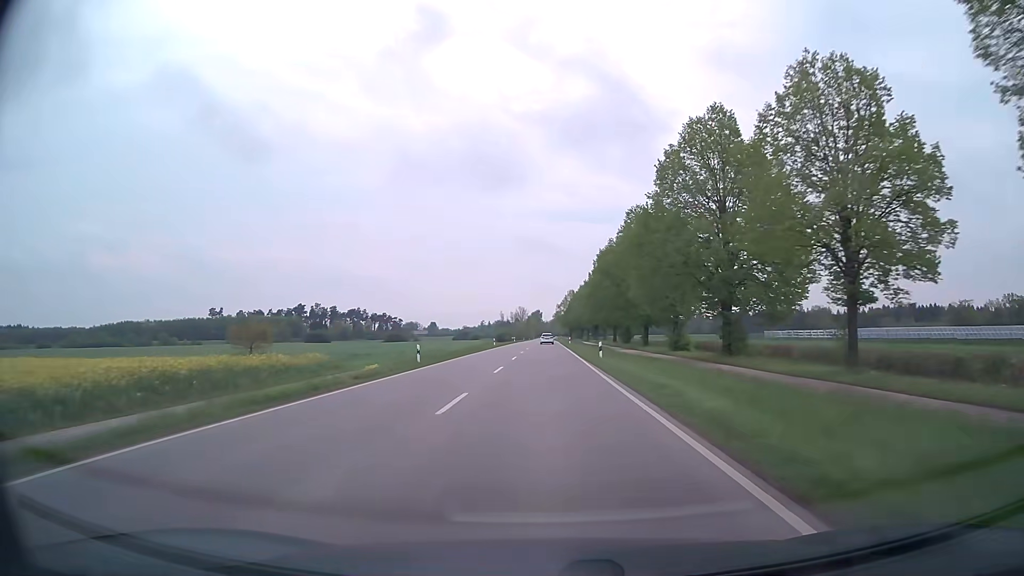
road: secondary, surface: asphalt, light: Day
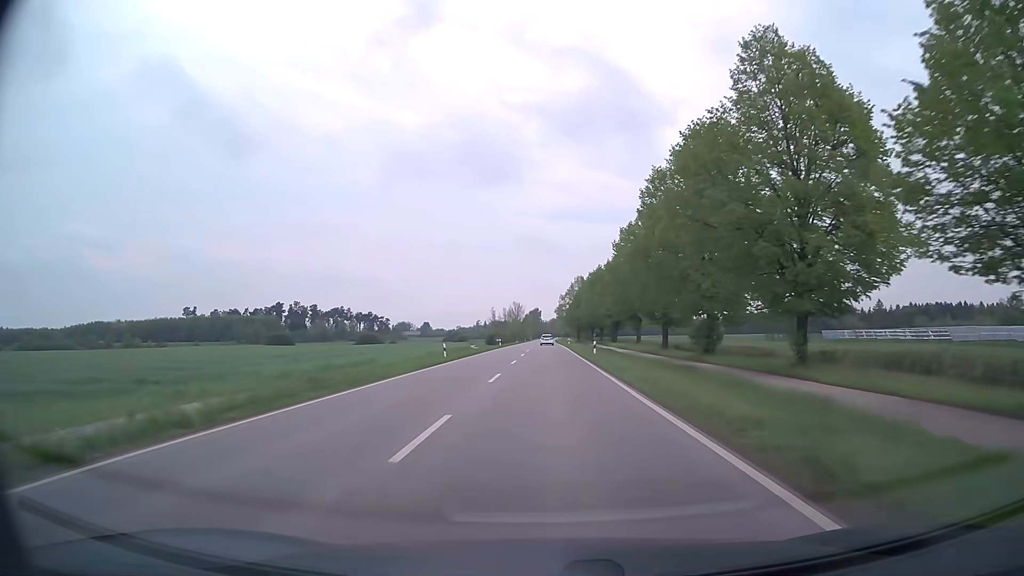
(+0.1, +40.3) m; 0°
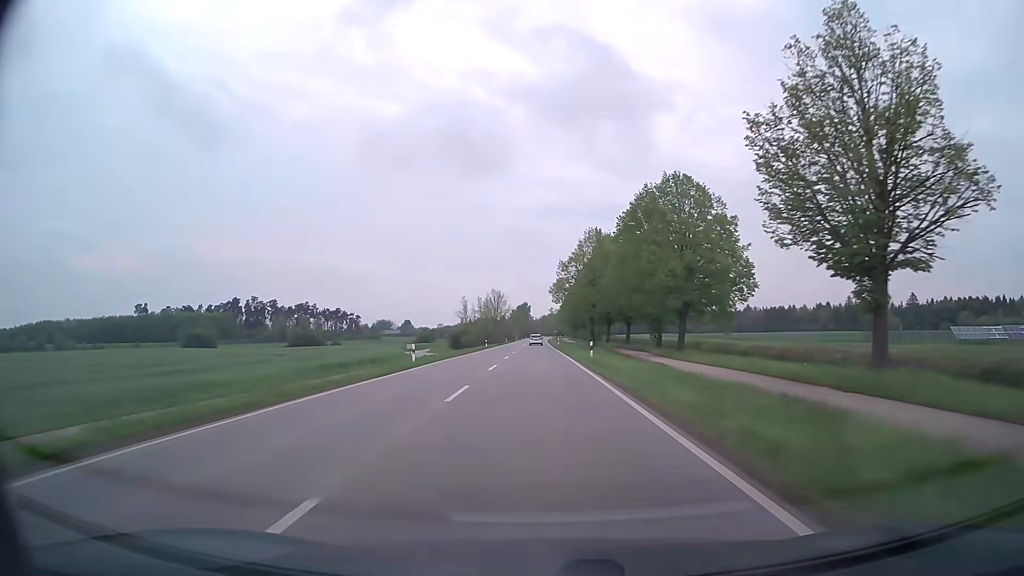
(+0.4, +53.8) m; +1°
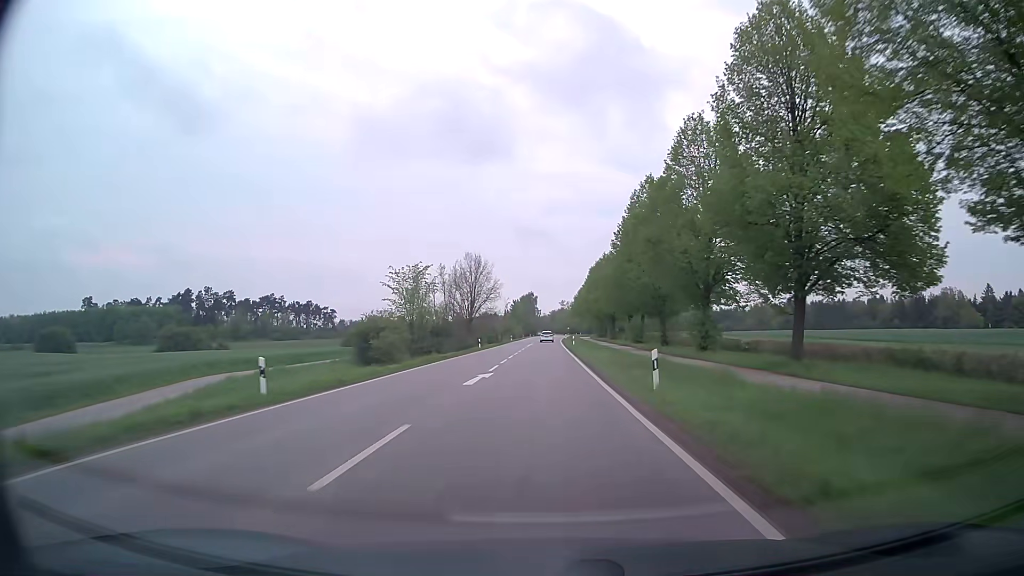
(-0.6, +67.9) m; -1°
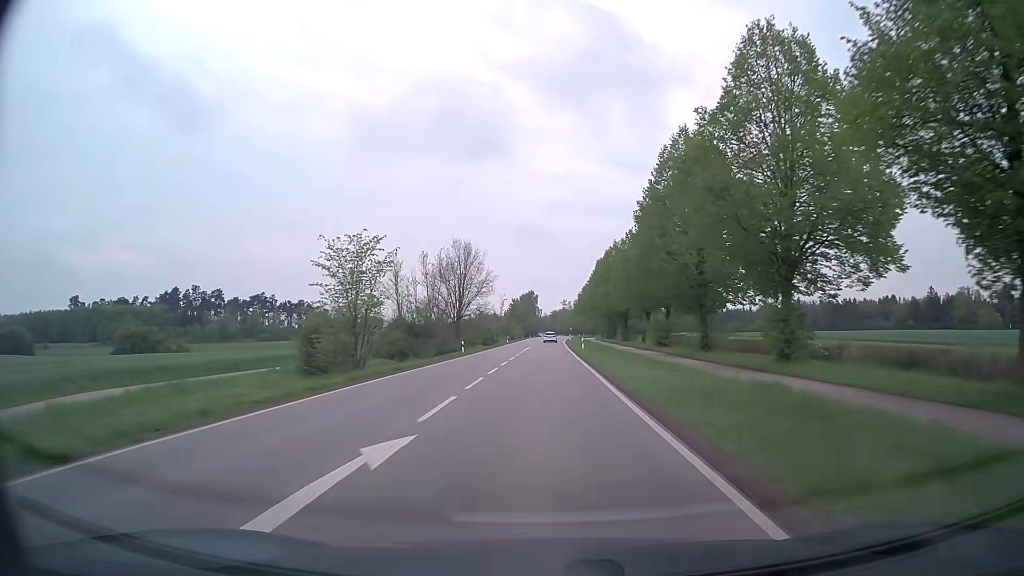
(0.0, +13.7) m; 0°
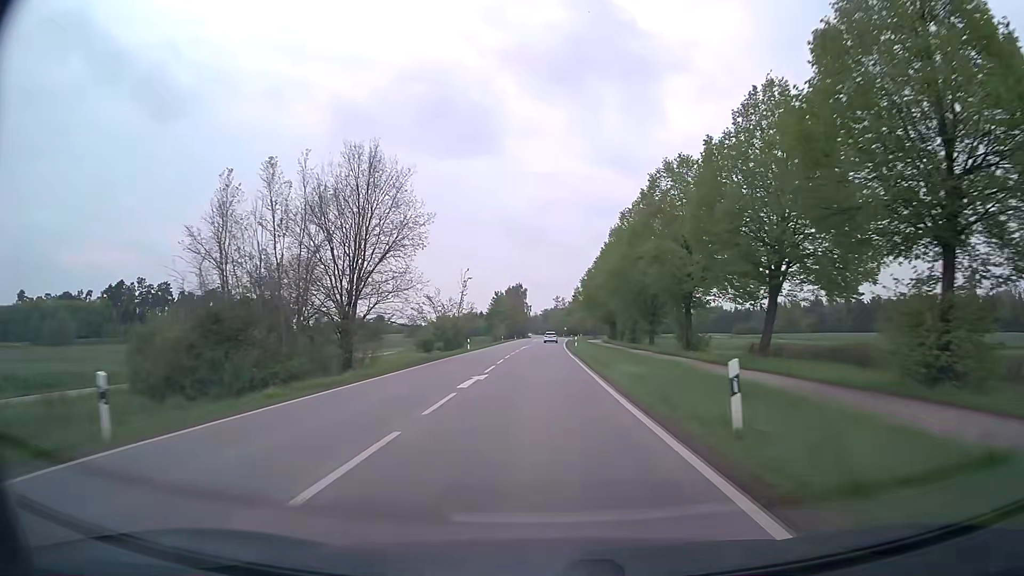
(+0.3, +41.1) m; +1°
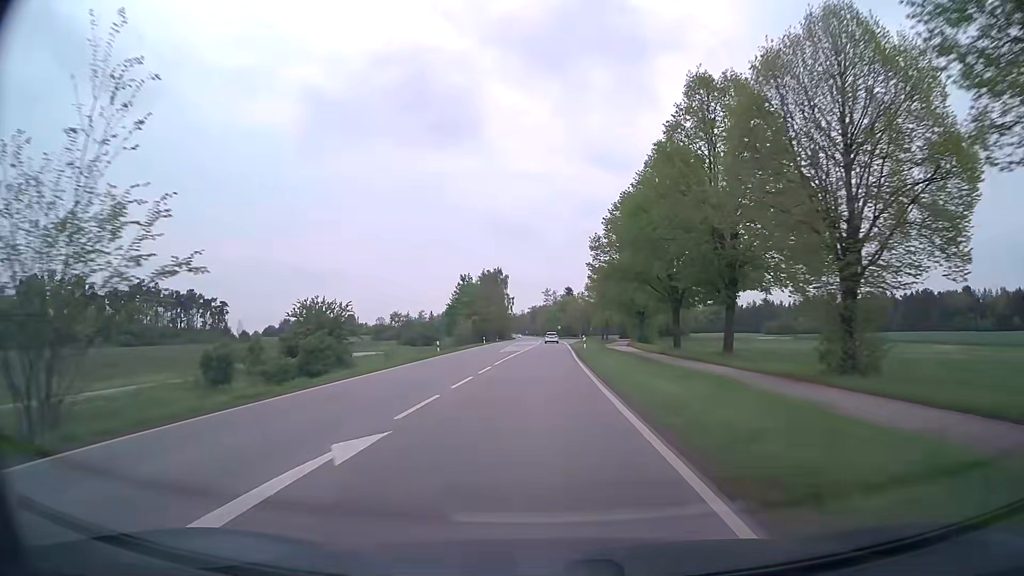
(+0.7, +54.9) m; +1°
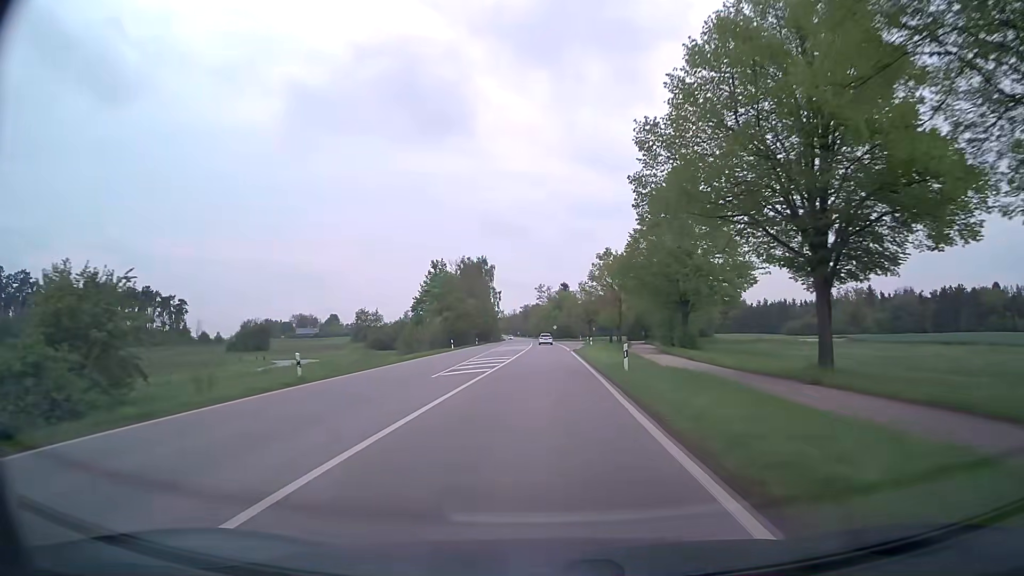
(+0.1, +27.4) m; 0°
(0, +10) (0, +20) (0, +30) (0, +40) (+1, +50) (+1, +60) (+1, +70) (+1, +80) (+1, +90) (+1, +100) m
